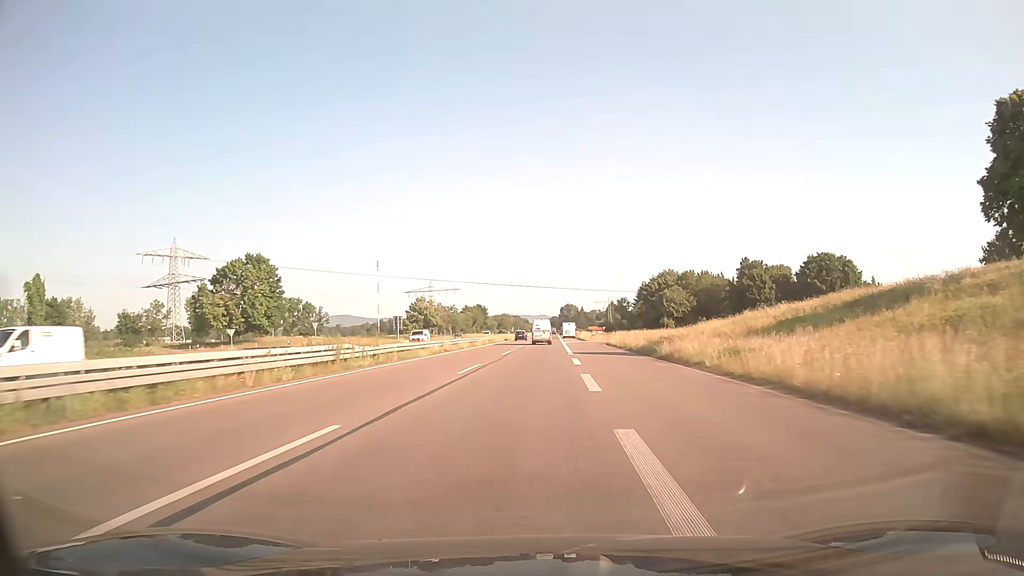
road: trunk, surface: asphalt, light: Day
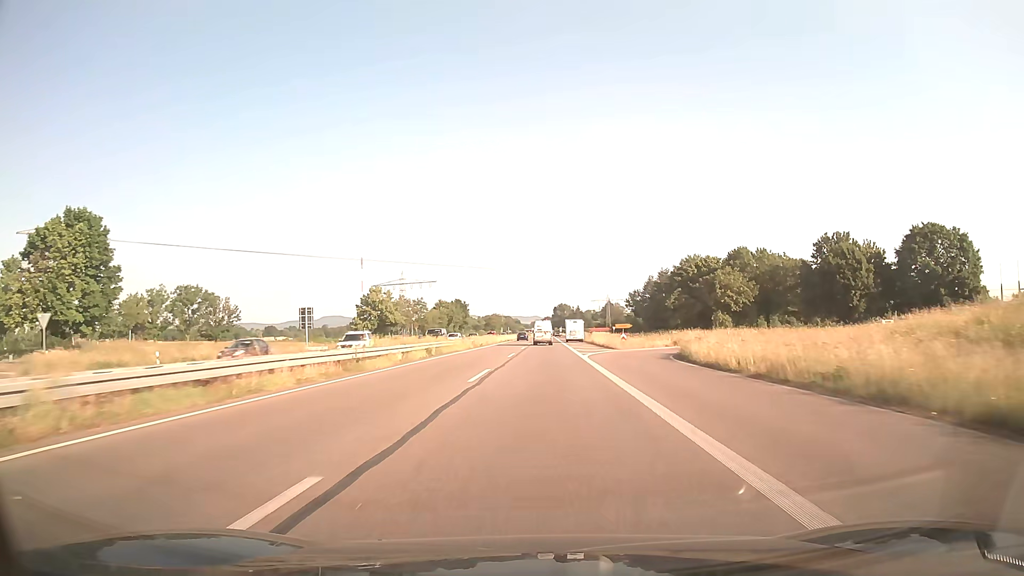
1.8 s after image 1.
(+0.2, +40.4) m; +1°
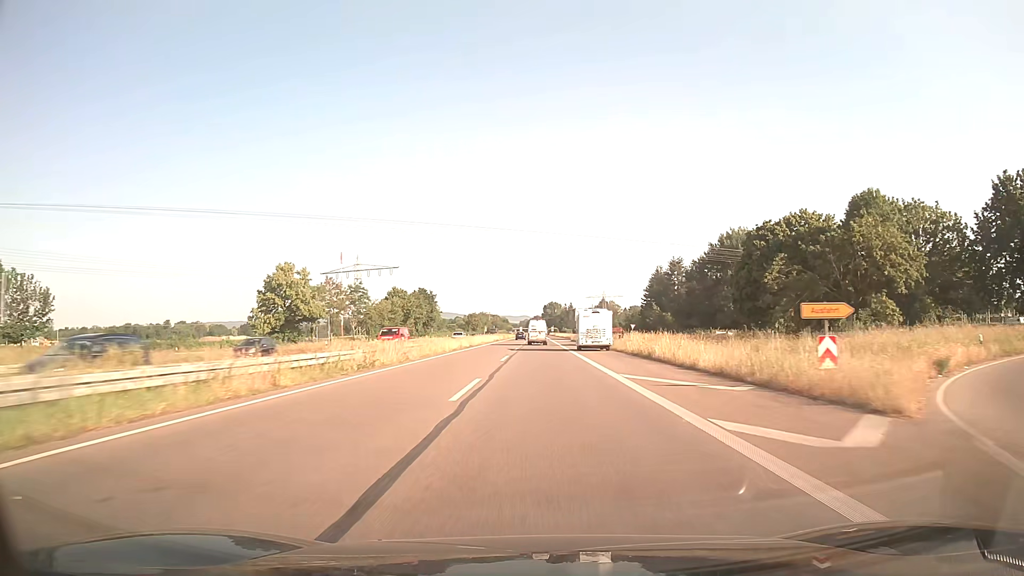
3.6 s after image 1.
(+0.3, +42.3) m; +1°
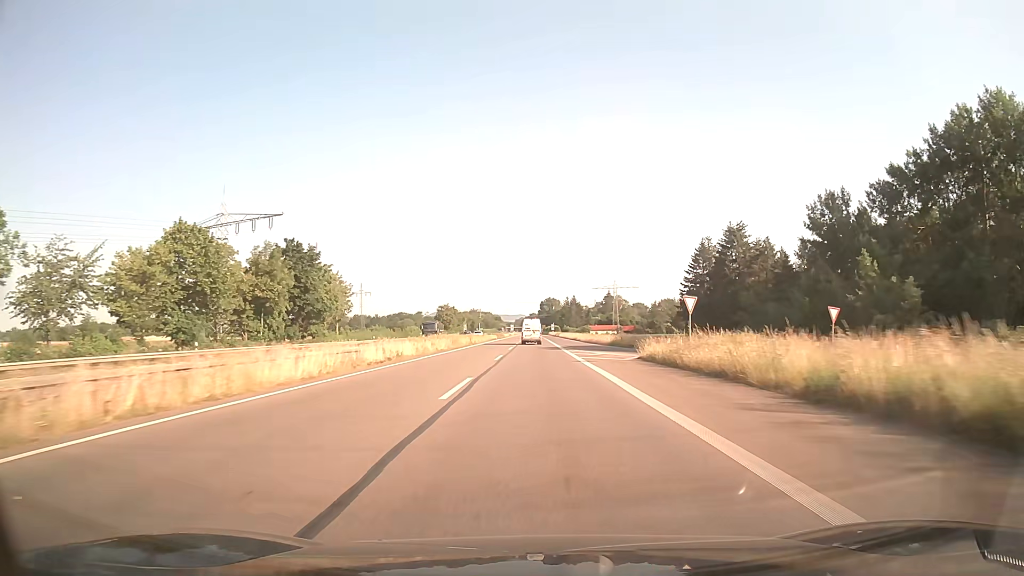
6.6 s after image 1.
(+0.6, +73.9) m; 0°
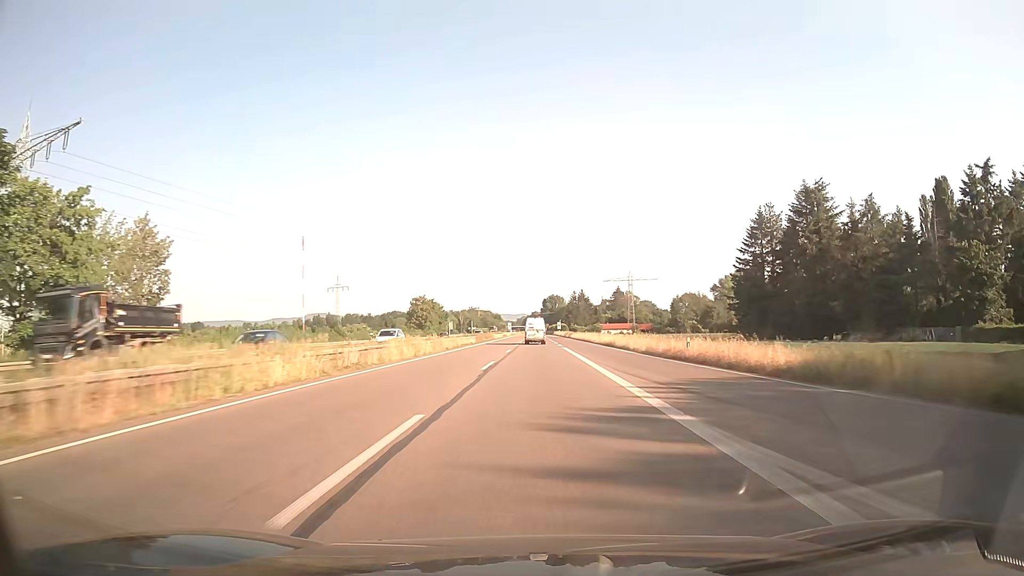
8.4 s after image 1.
(0.0, +45.7) m; 0°
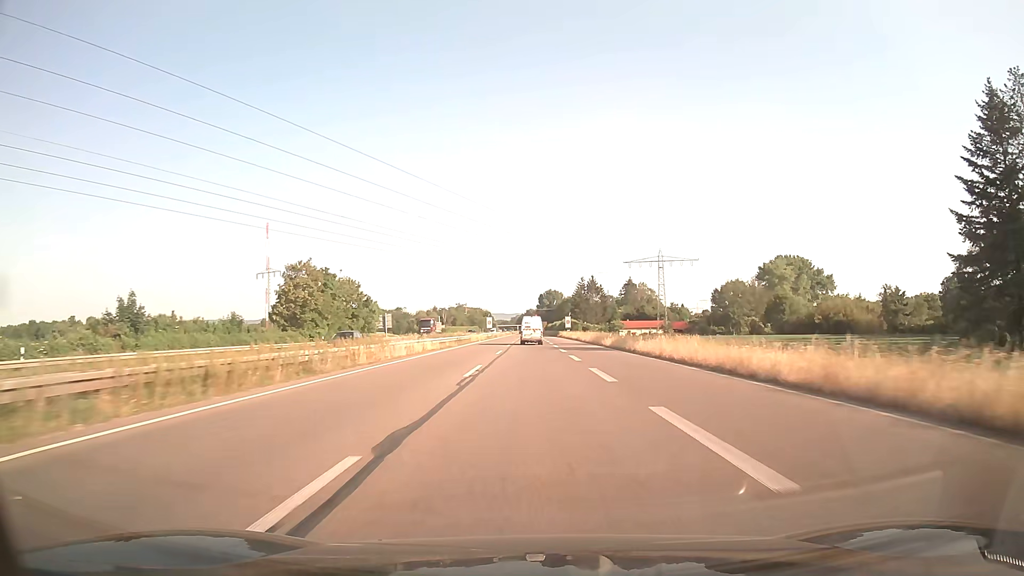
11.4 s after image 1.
(+0.4, +77.5) m; +1°
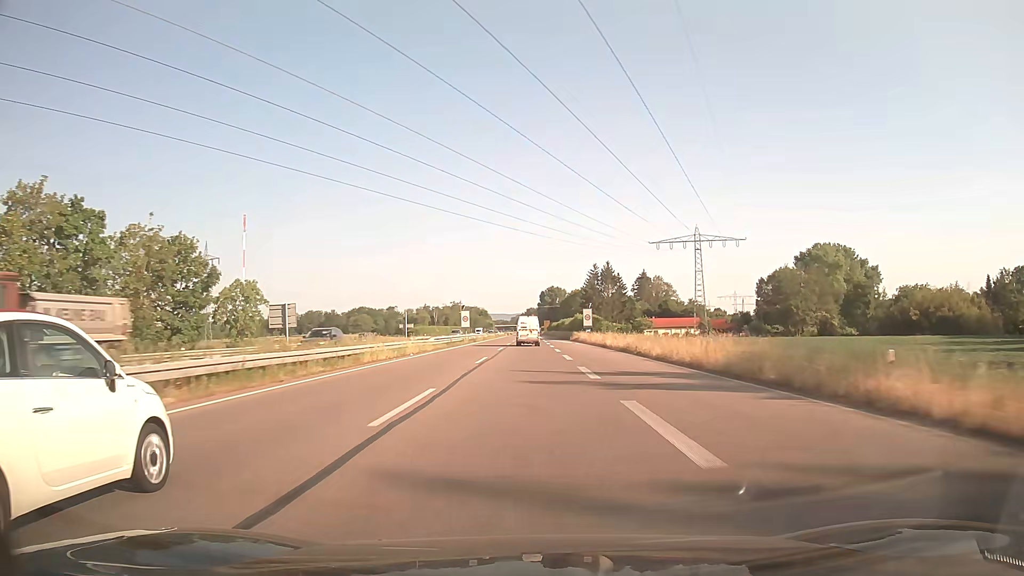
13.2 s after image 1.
(+0.1, +47.0) m; 0°
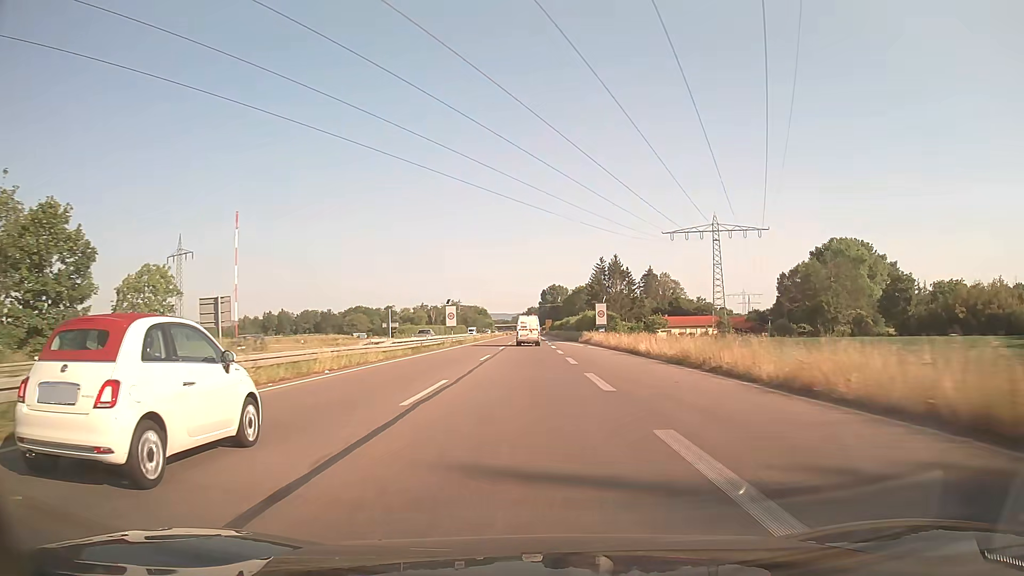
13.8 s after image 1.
(0.0, +15.7) m; 0°
(0, +10) (0, +20) (0, +30) (0, +40) (0, +50) (0, +60) (0, +70) (0, +80) (0, +90) (0, +100) m
